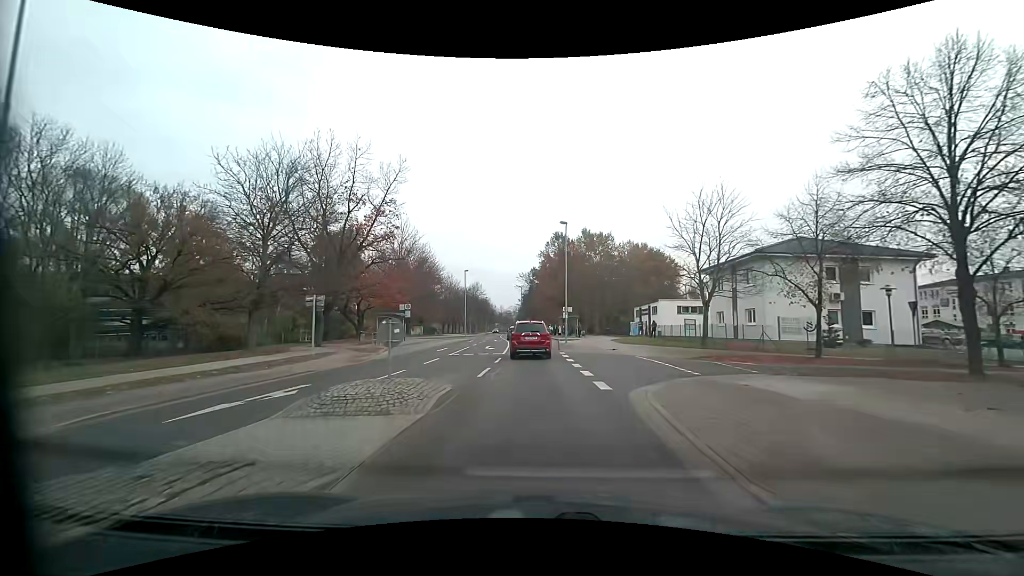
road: residential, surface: asphalt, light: Day
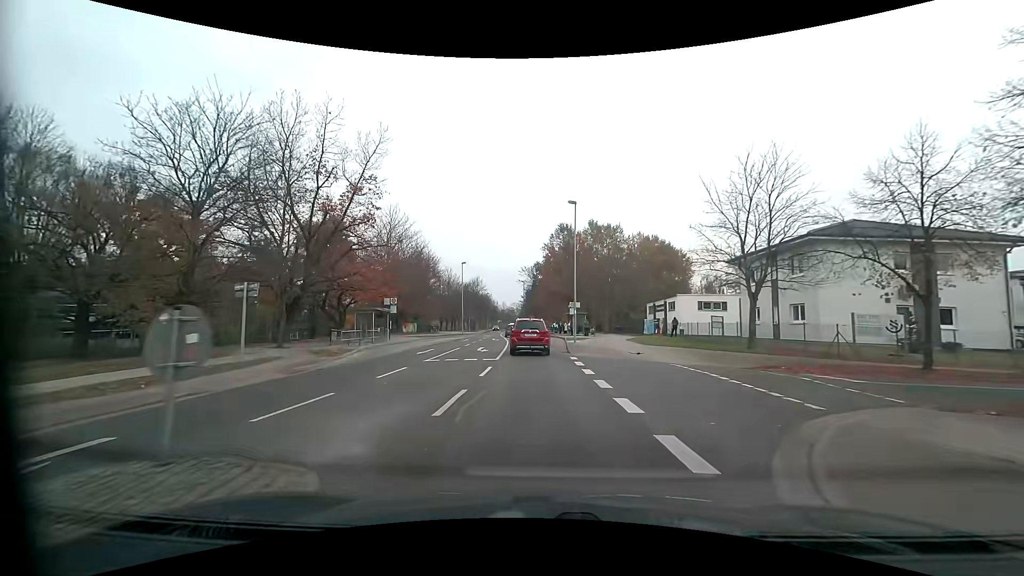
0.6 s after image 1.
(0.0, +6.2) m; -1°
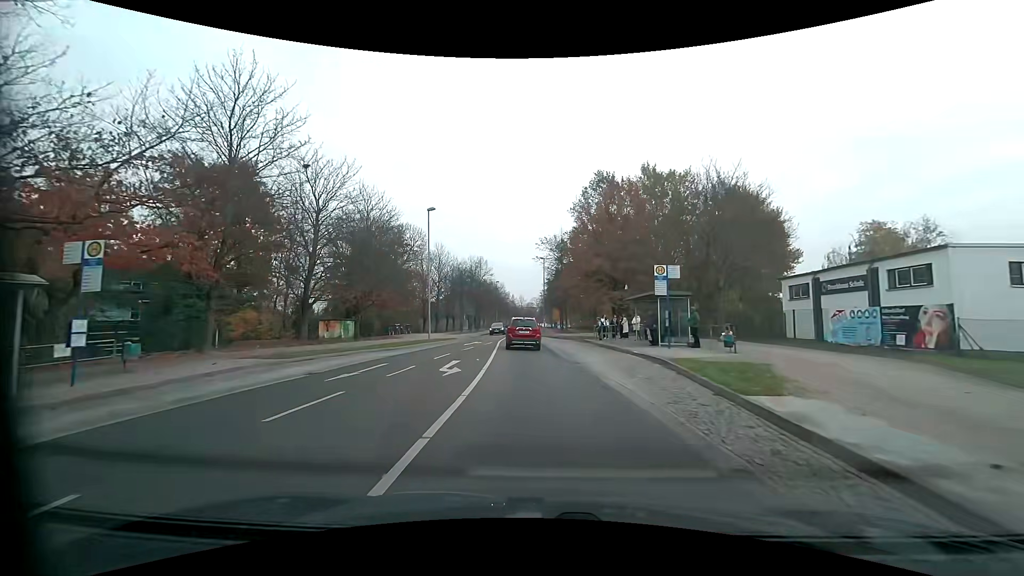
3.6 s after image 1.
(-0.6, +32.0) m; -2°
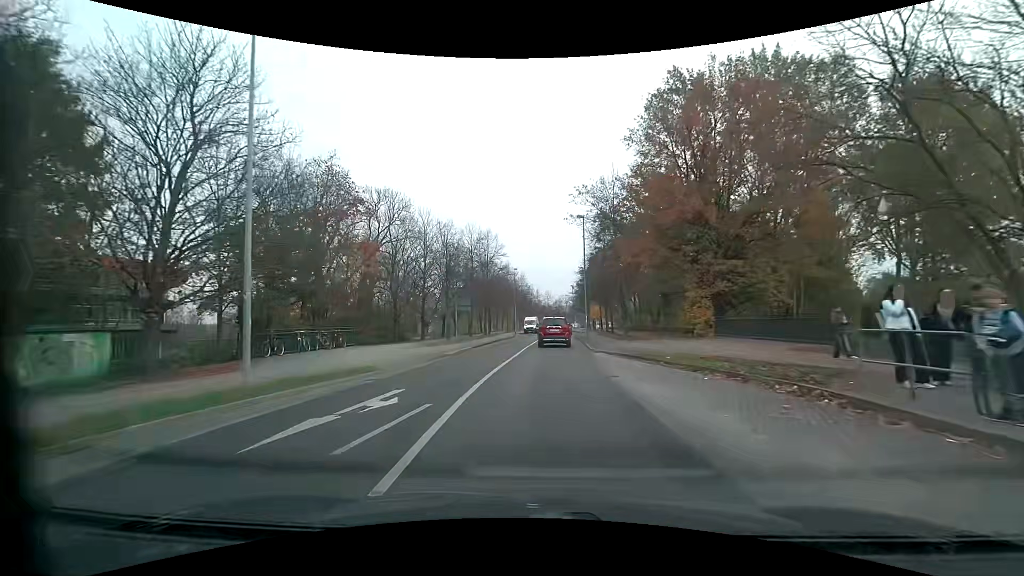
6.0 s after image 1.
(-0.9, +26.0) m; -3°
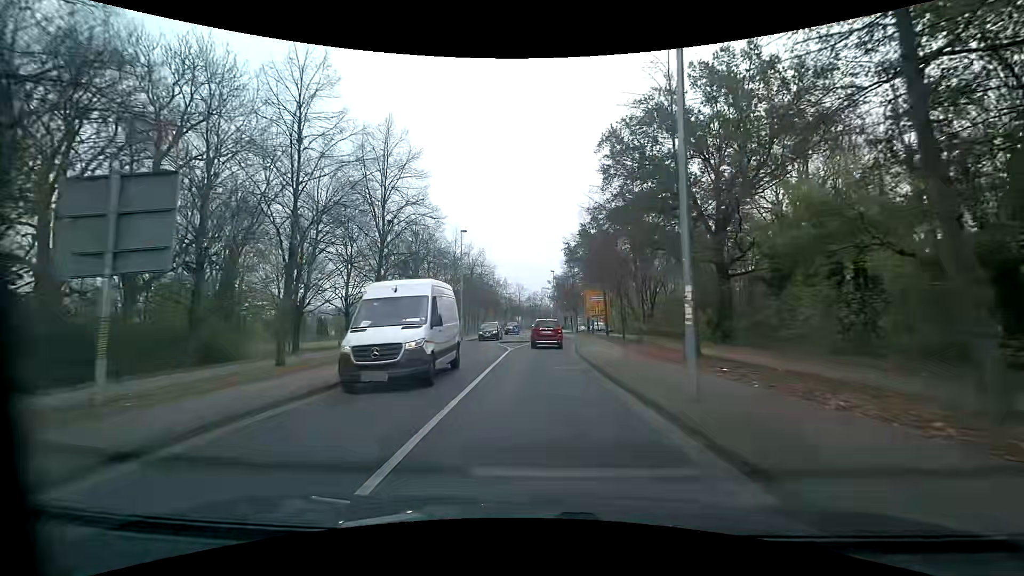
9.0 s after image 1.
(+0.6, +32.1) m; +3°
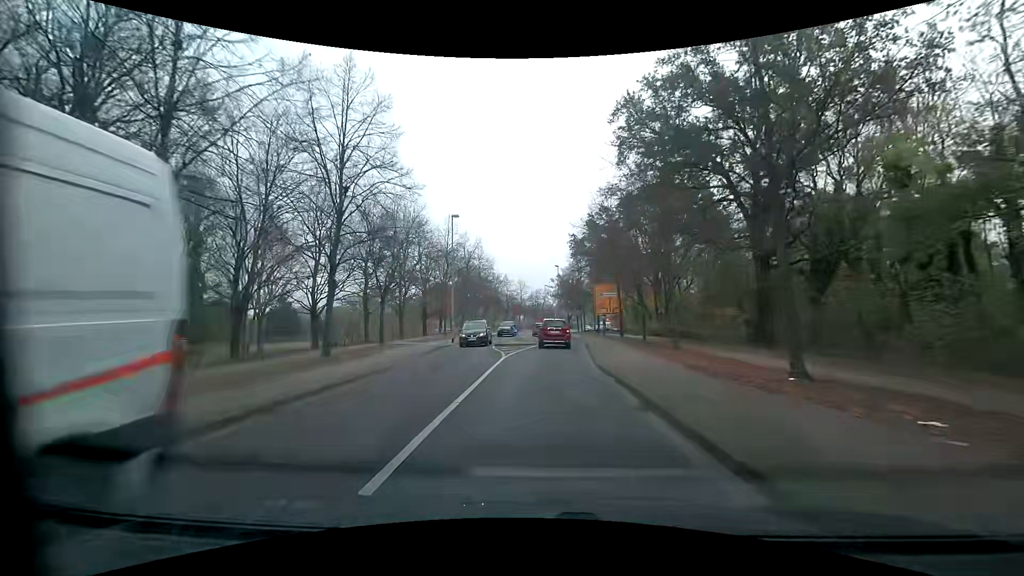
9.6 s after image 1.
(0.0, +6.3) m; 0°
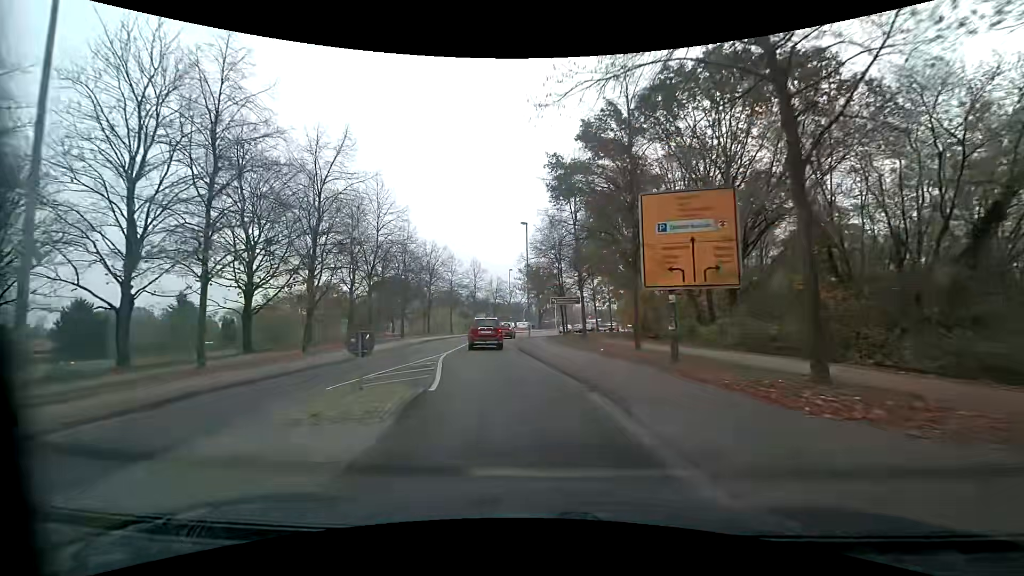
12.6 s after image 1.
(+0.8, +31.1) m; +3°
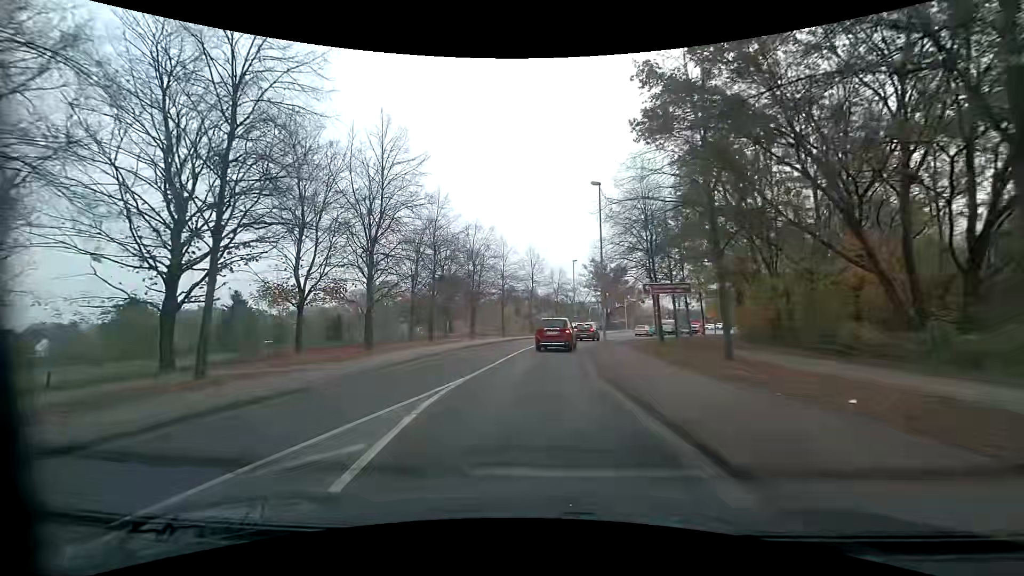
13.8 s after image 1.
(-0.7, +11.9) m; -7°
